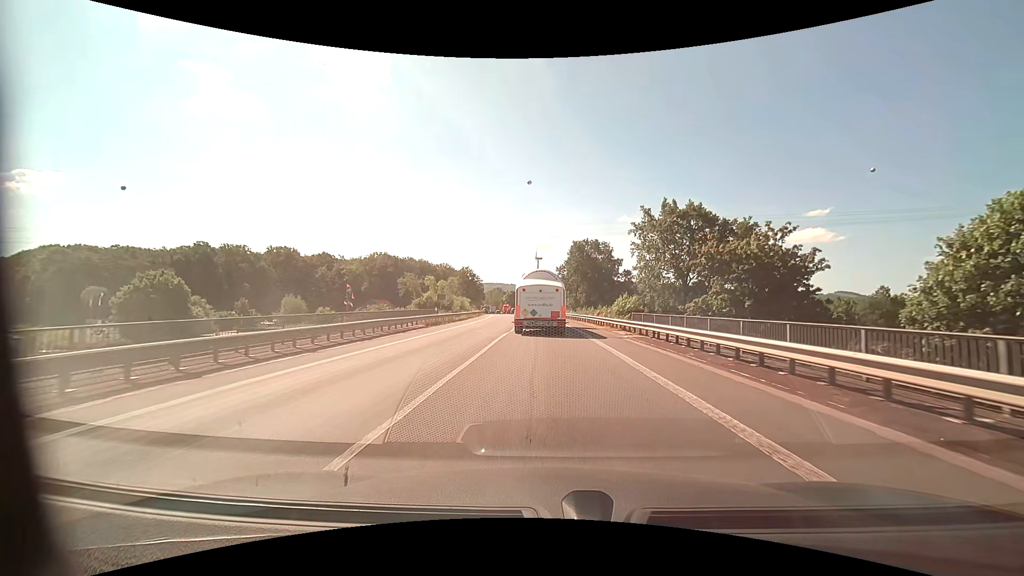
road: primary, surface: asphalt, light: Day
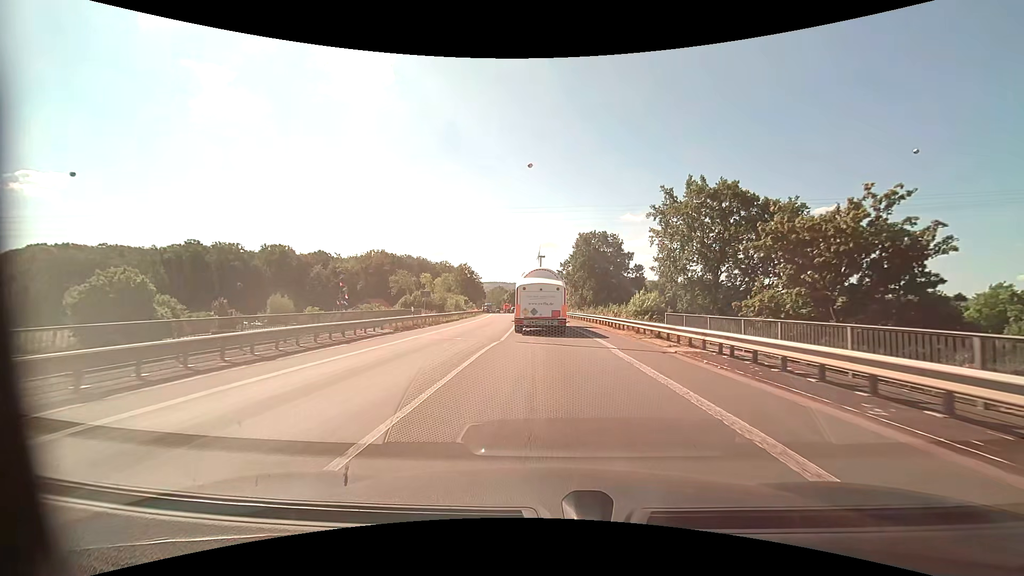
(0.0, +7.7) m; 0°
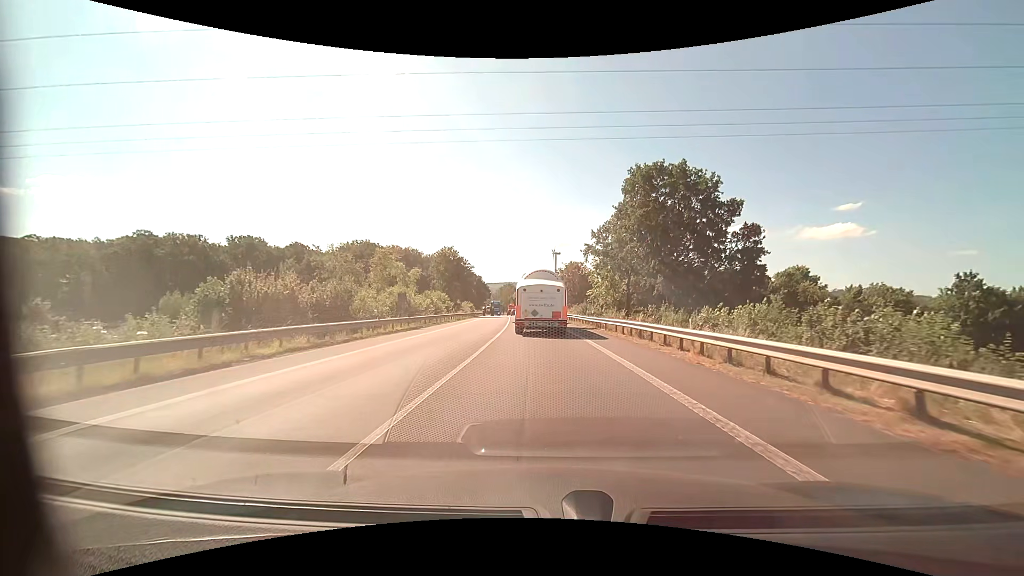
(-0.7, +37.3) m; -2°
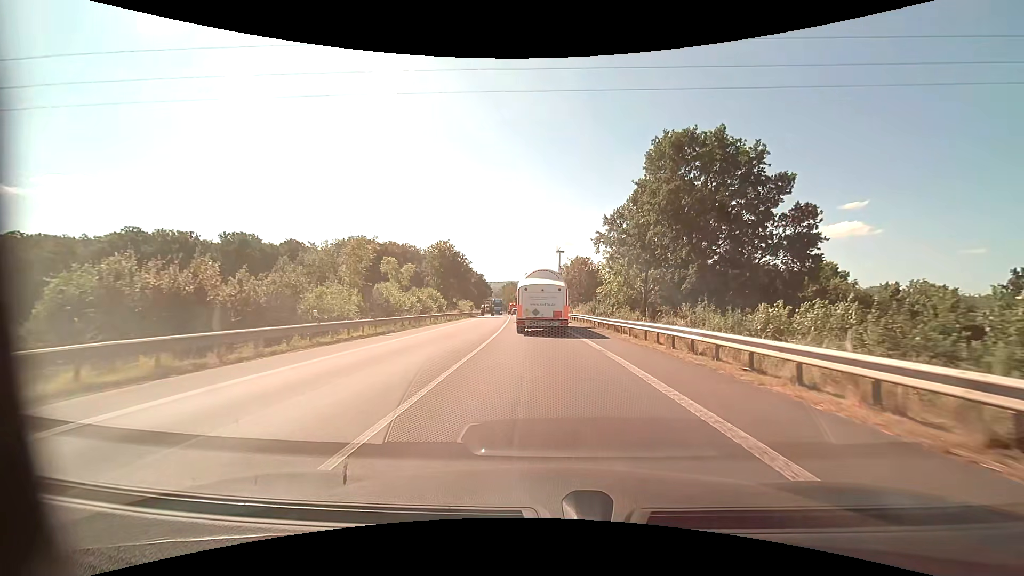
(0.0, +7.3) m; 0°
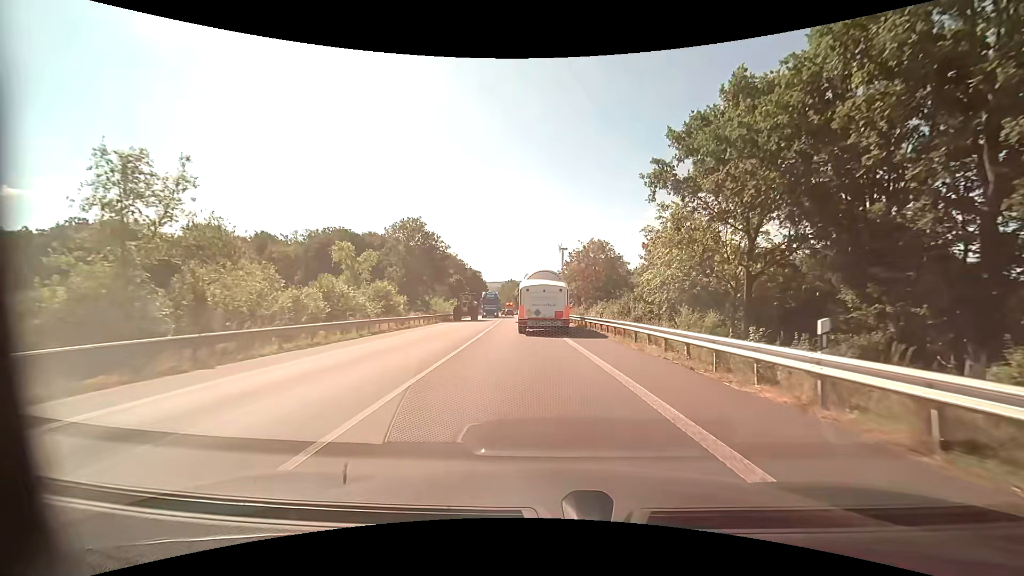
(-0.3, +21.9) m; -1°
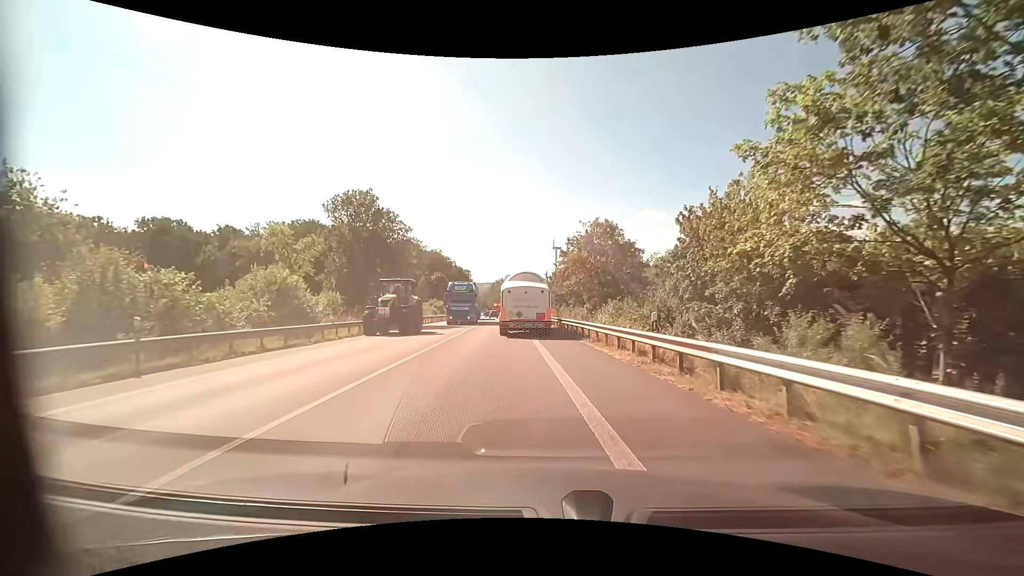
(+0.2, +15.1) m; +1°
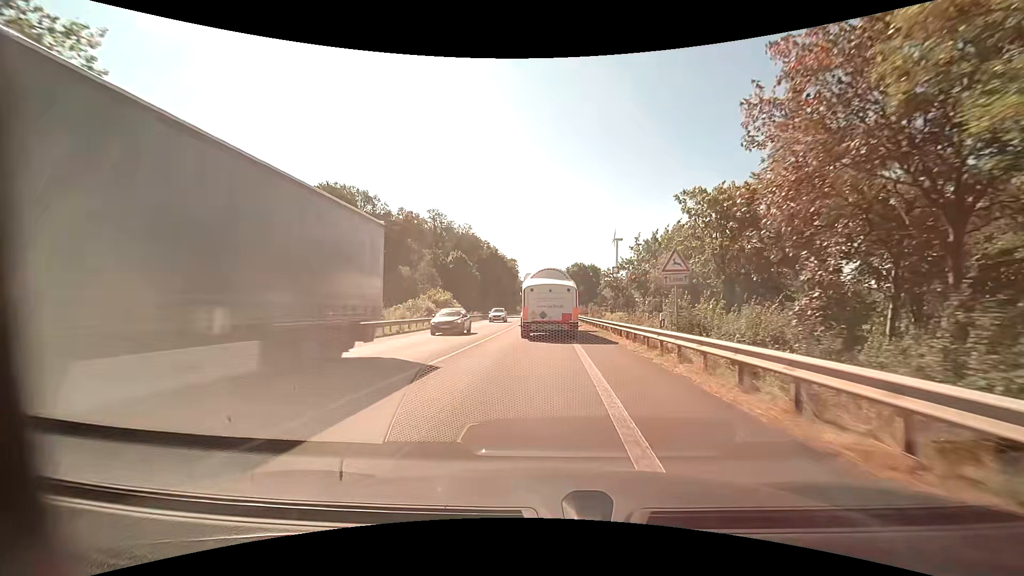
(-2.4, +41.7) m; -6°
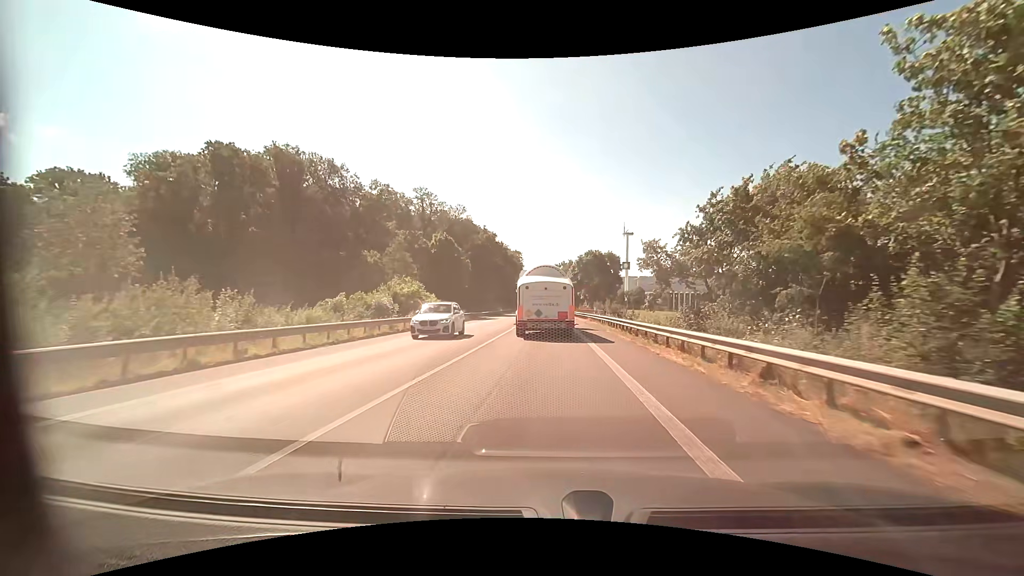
(-0.2, +17.5) m; -1°
(0, +10) (0, +20) (0, +30) (0, +40) (0, +50) (0, +60) (0, +70) (0, +80) (0, +90) (0, +100) m
